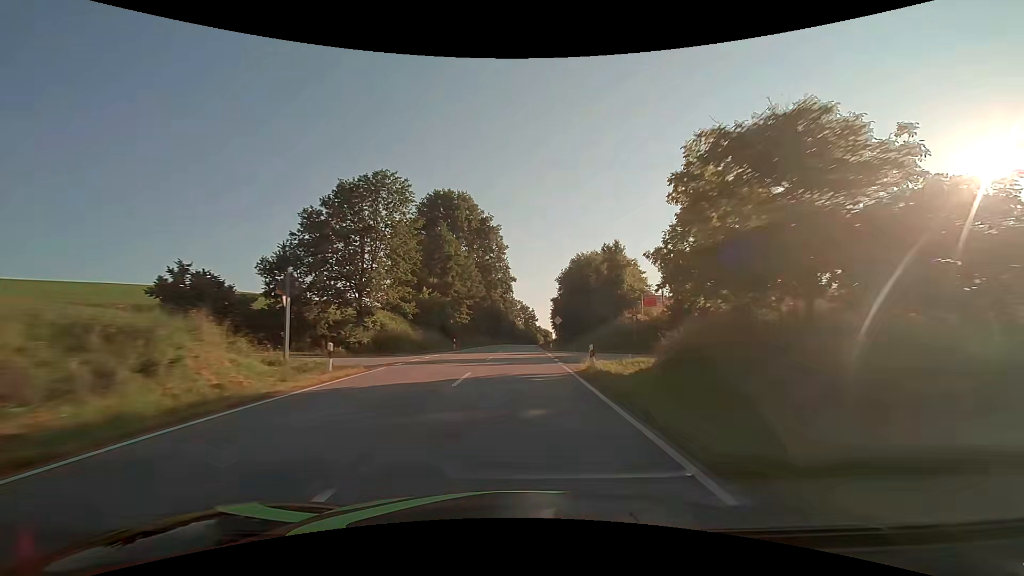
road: secondary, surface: asphalt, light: Day
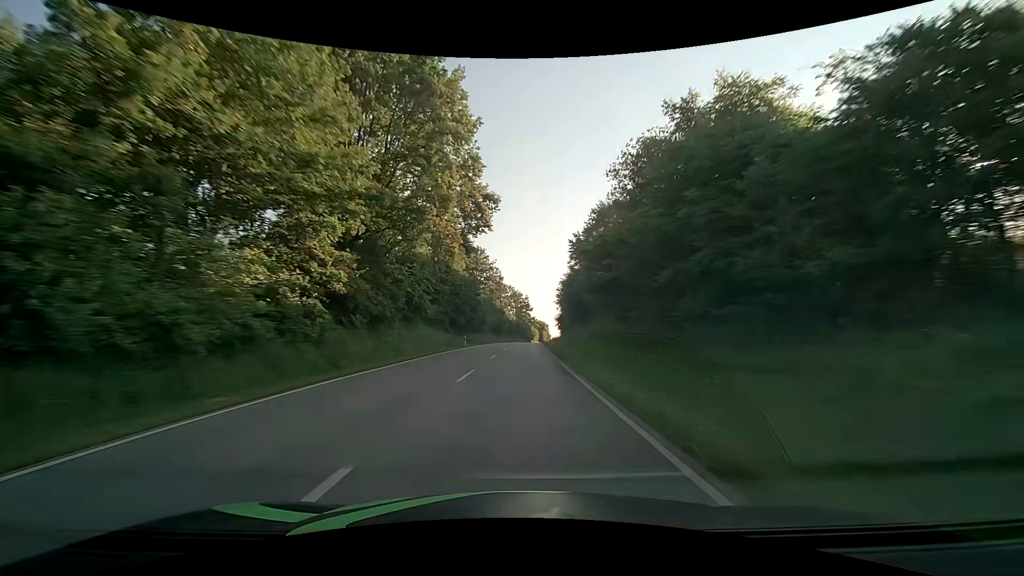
(+0.4, +47.4) m; +1°
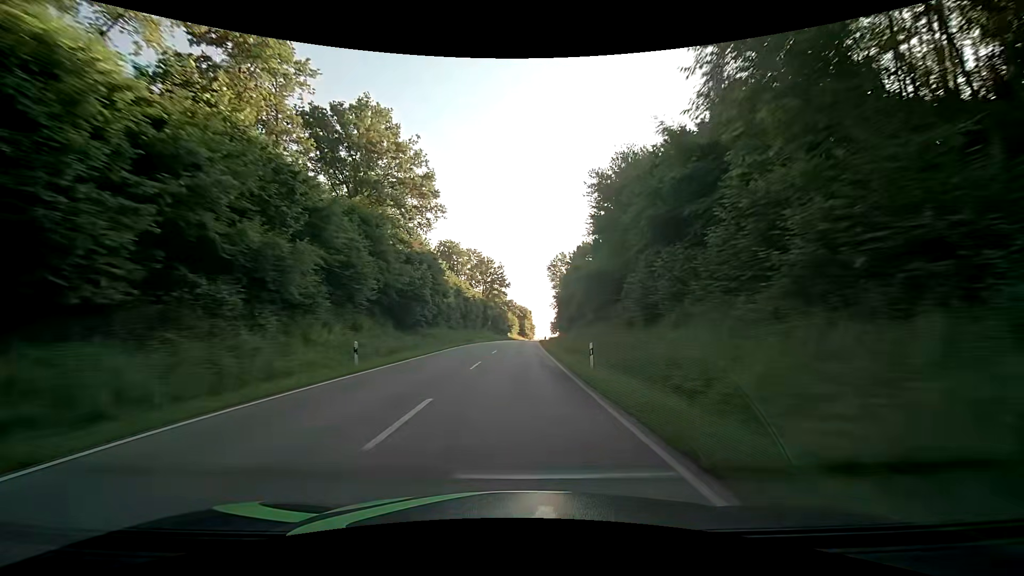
(+1.9, +79.4) m; +2°
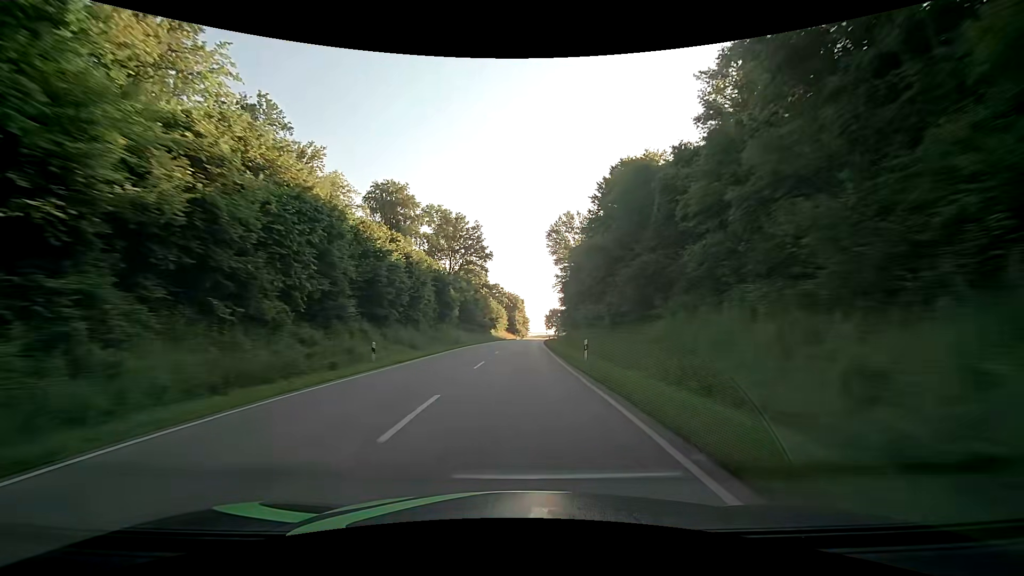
(+0.4, +47.8) m; +1°
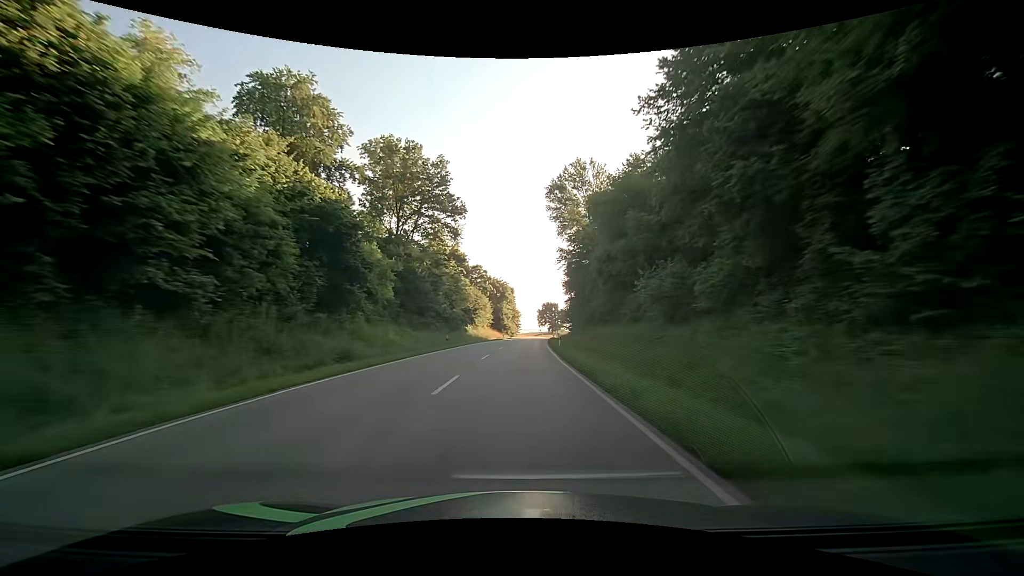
(+0.5, +31.9) m; +1°
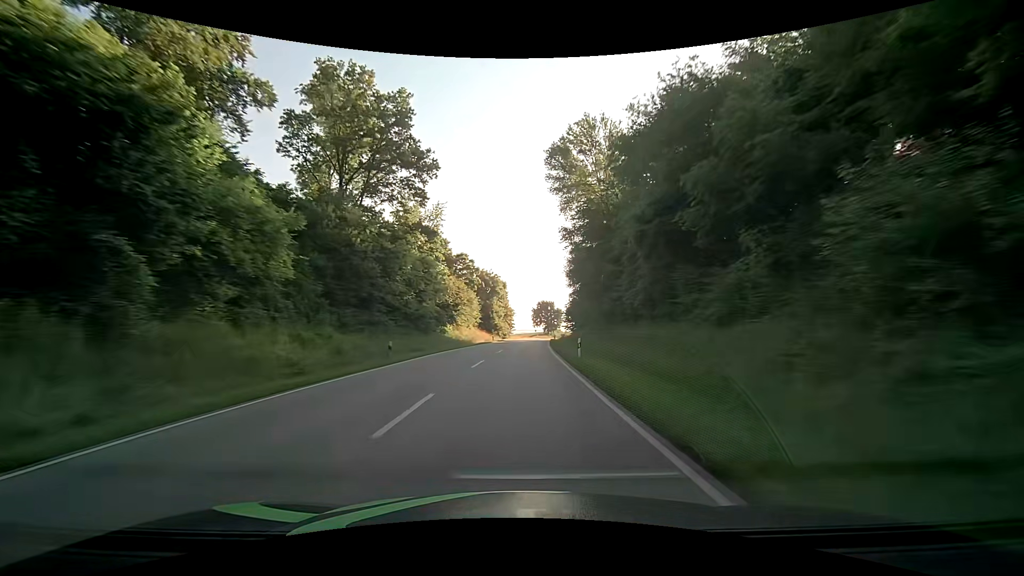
(+0.1, +16.0) m; +1°
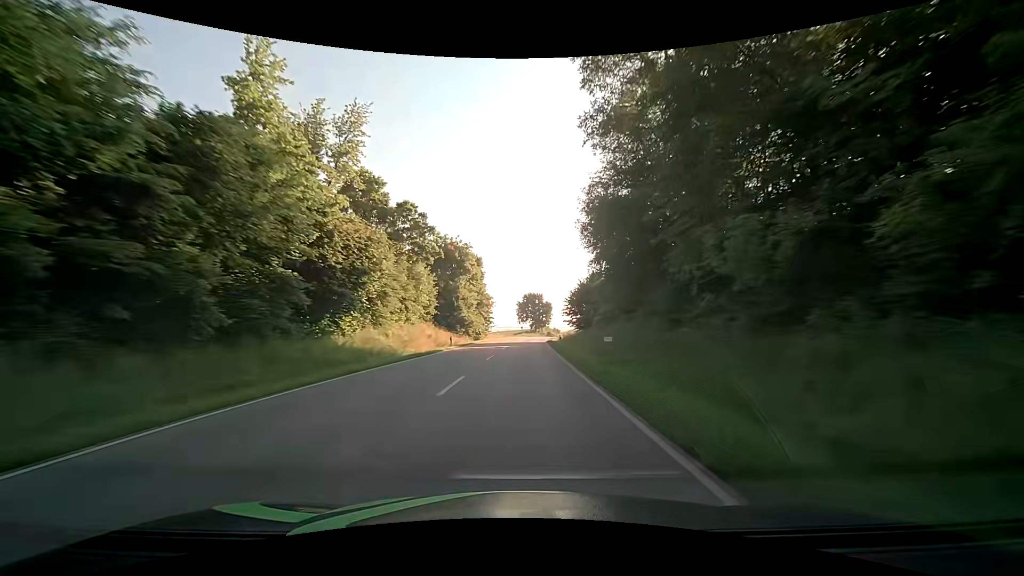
(+0.4, +31.9) m; +2°
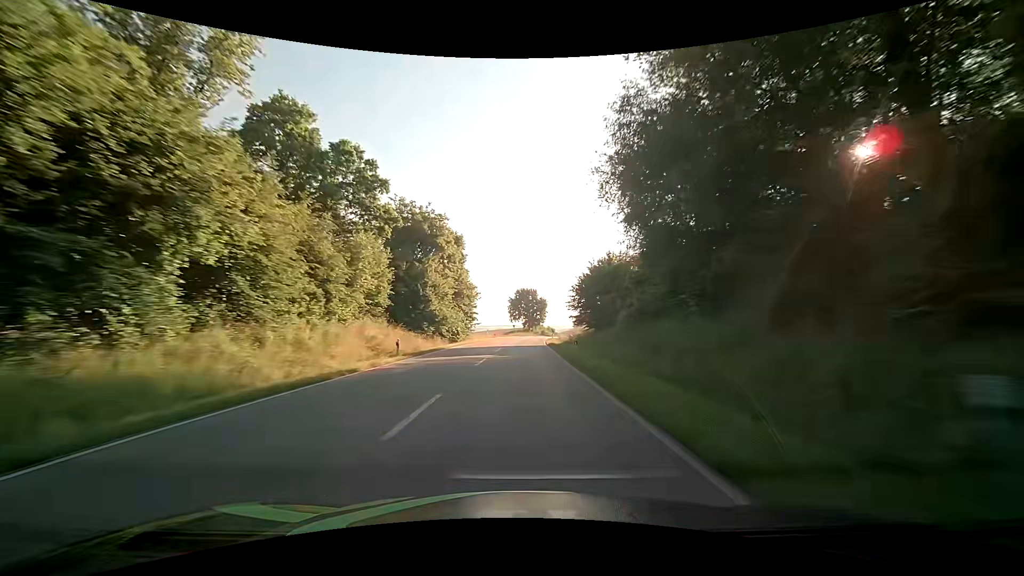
(+0.1, +15.9) m; 0°
(0, +10) (0, +20) (+1, +30) (+1, +40) (+2, +50) (+2, +60) (+3, +70) (+4, +80) (+5, +90) (+6, +100) m
